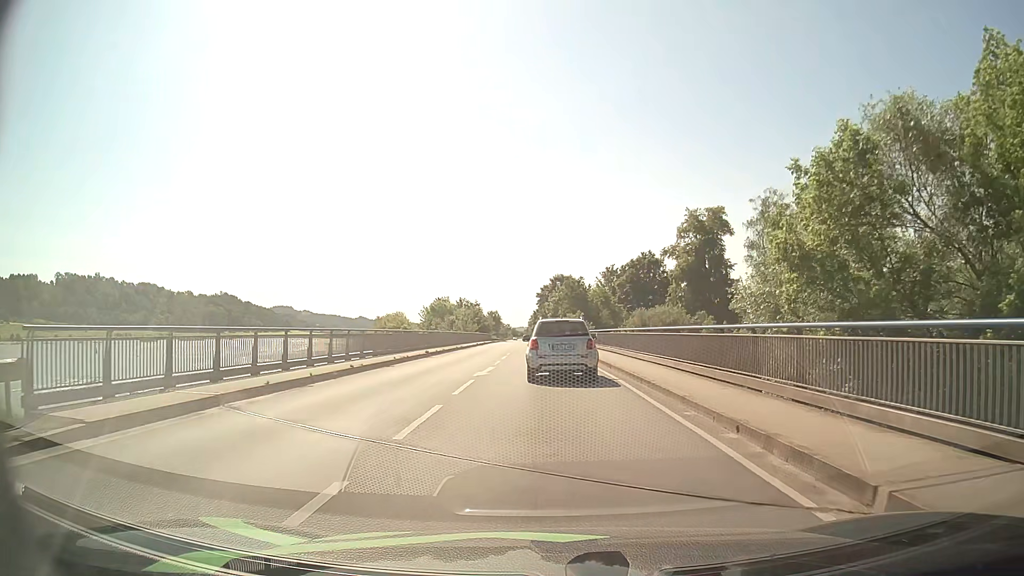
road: primary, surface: asphalt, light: Day
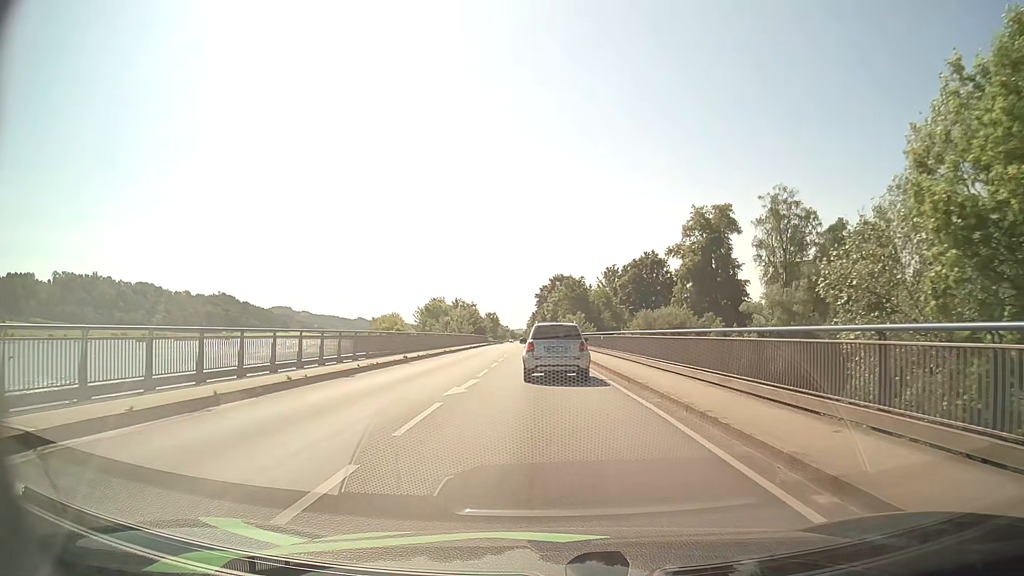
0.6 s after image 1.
(0.0, +5.4) m; 0°
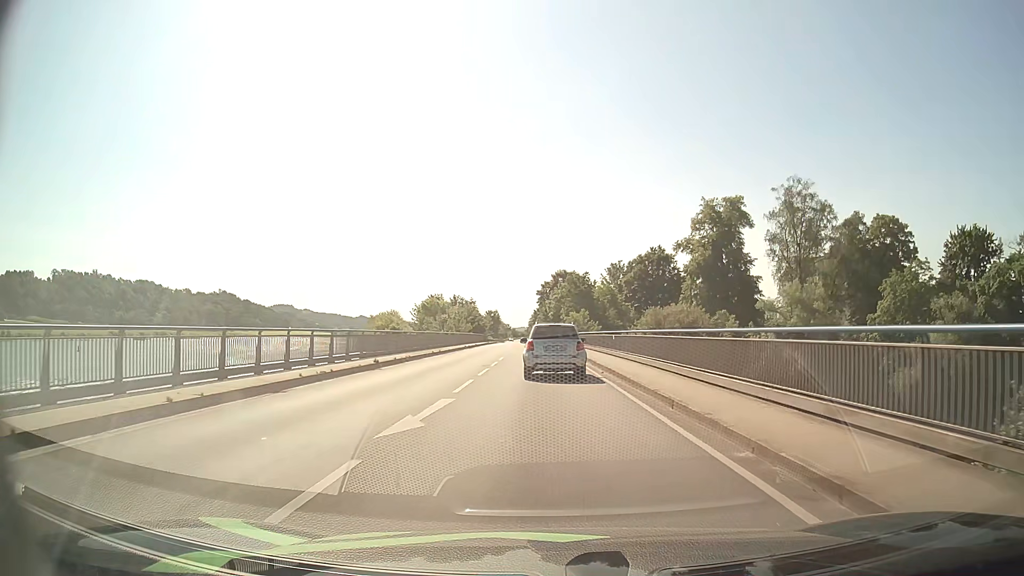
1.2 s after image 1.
(0.0, +5.8) m; 0°
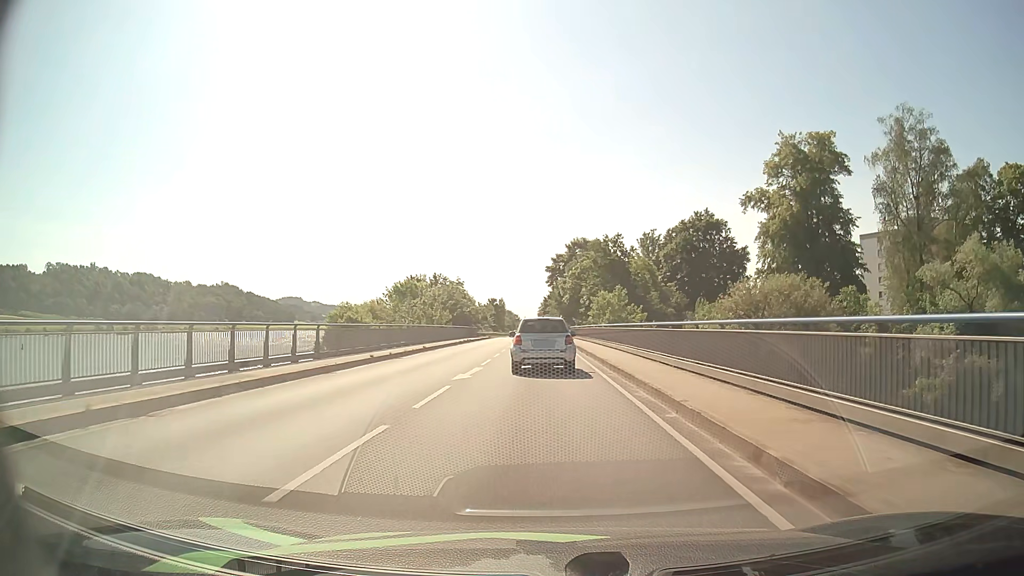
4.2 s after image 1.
(-0.2, +34.3) m; -1°
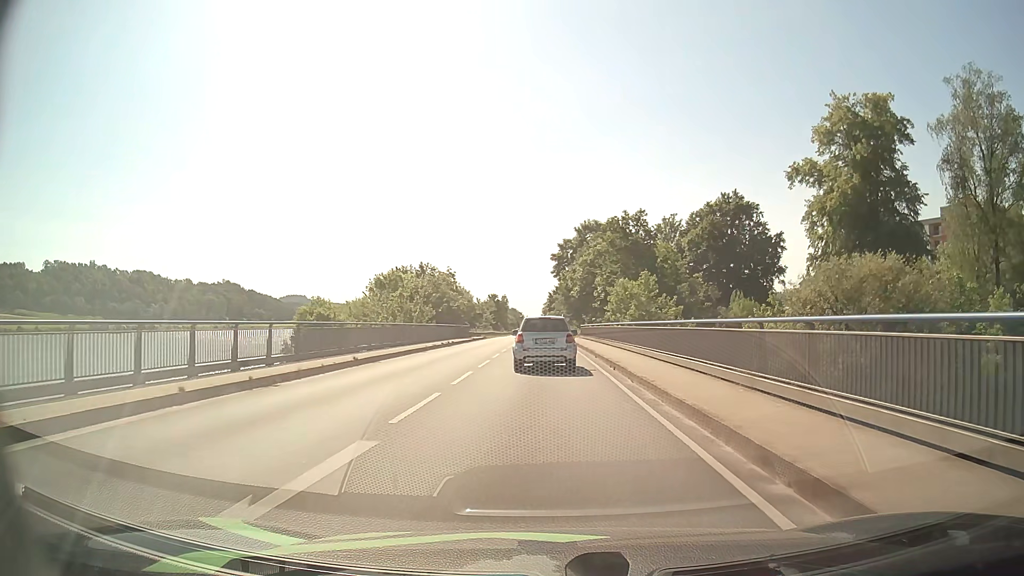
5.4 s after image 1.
(-0.1, +13.8) m; -1°
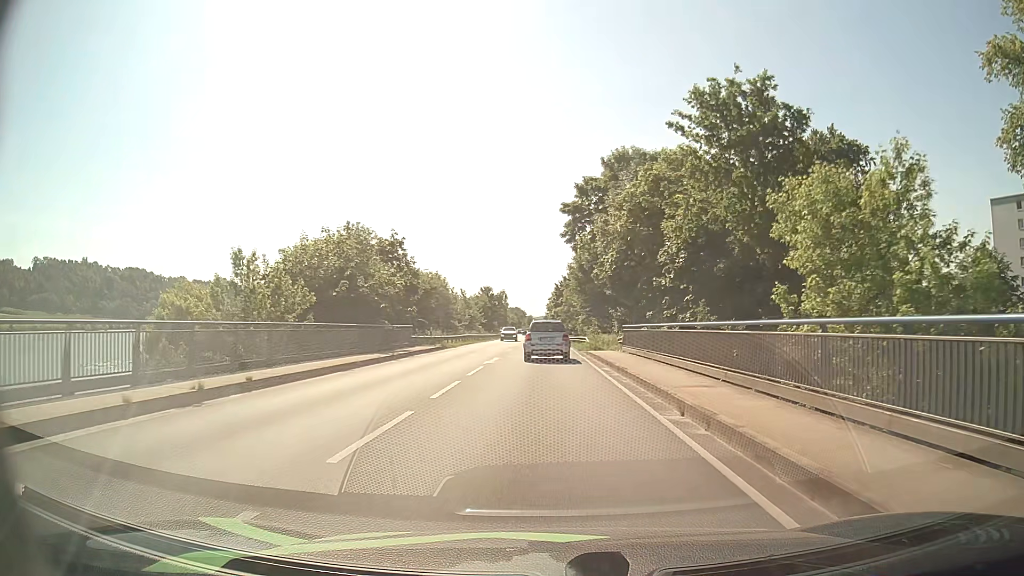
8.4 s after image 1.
(-0.2, +32.6) m; -1°
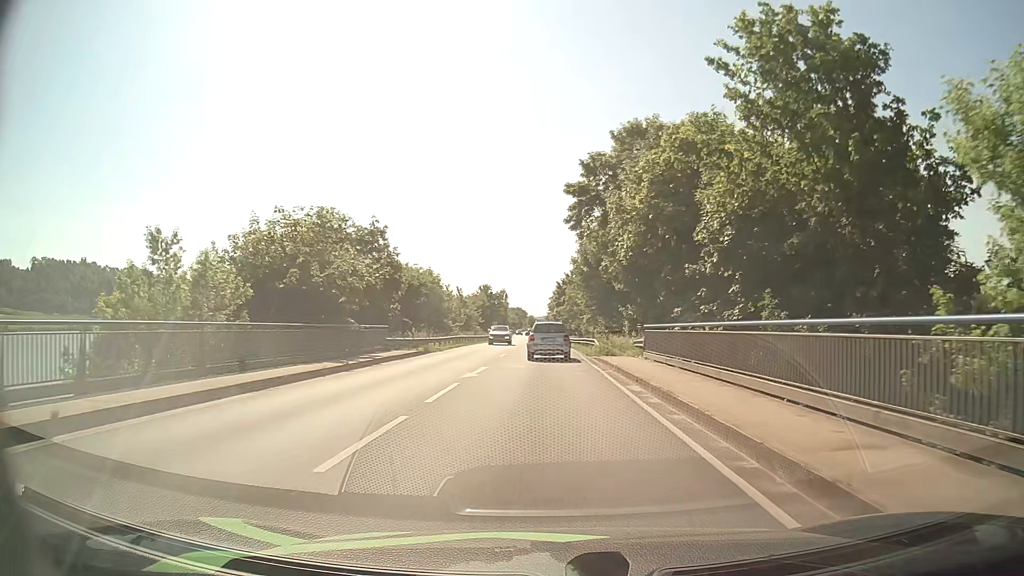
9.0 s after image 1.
(0.0, +6.6) m; 0°
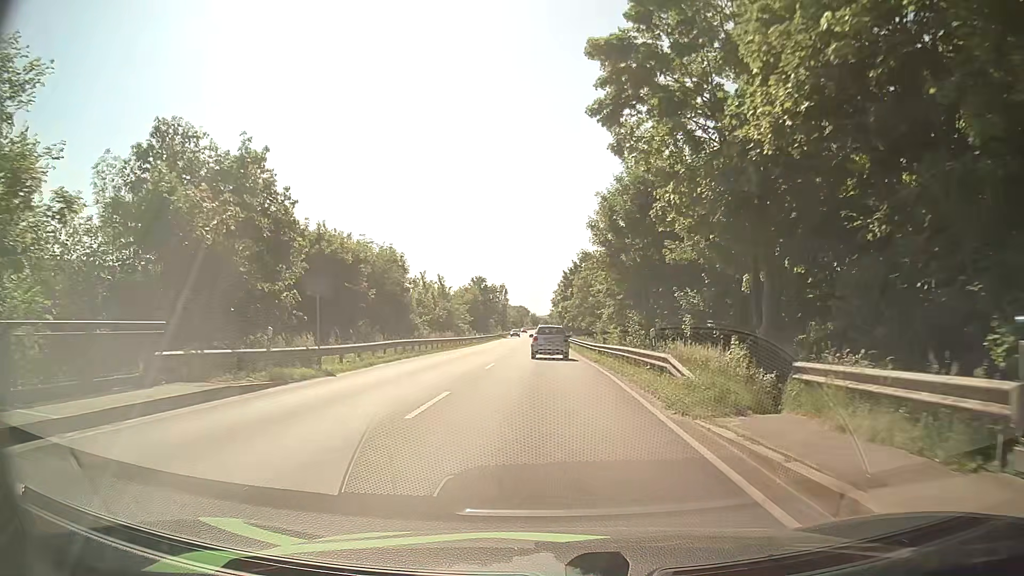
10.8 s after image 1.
(-0.1, +20.8) m; 0°
(0, +10) (0, +20) (0, +30) (0, +40) (0, +50) (-1, +60) (-1, +70) (-1, +80) (-1, +90) (-1, +100) m
